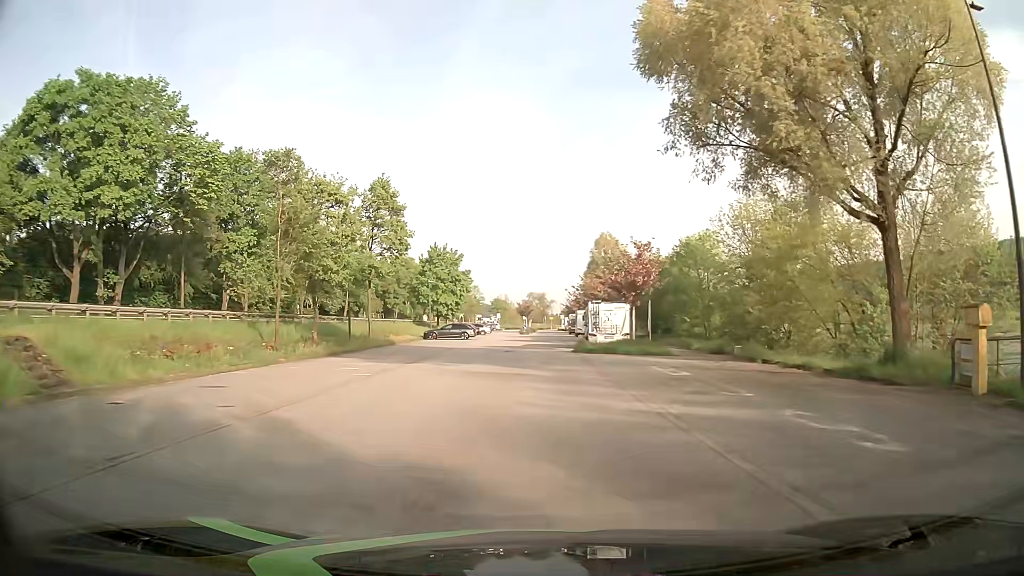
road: residential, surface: asphalt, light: Day
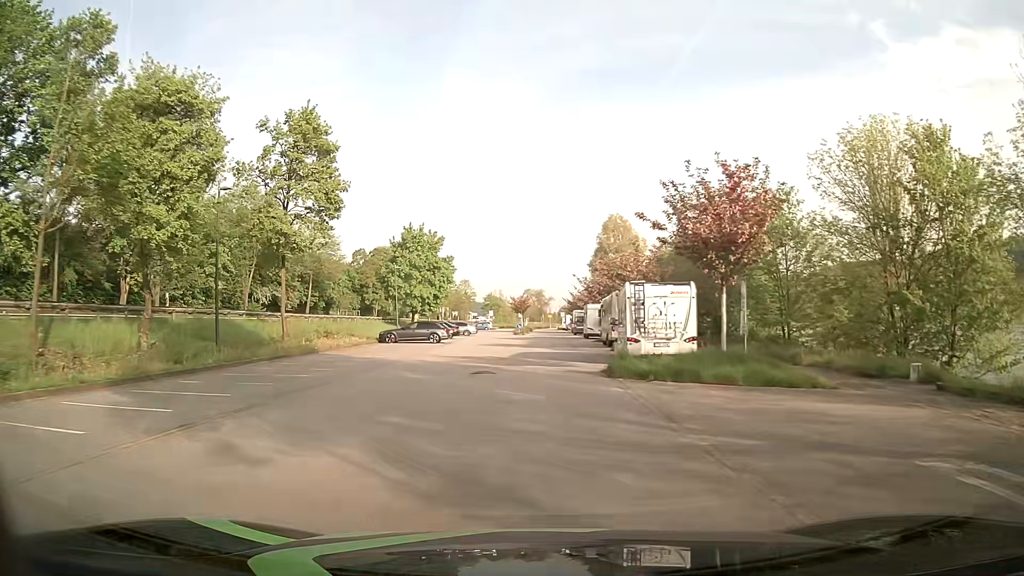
(0.0, +16.7) m; 0°
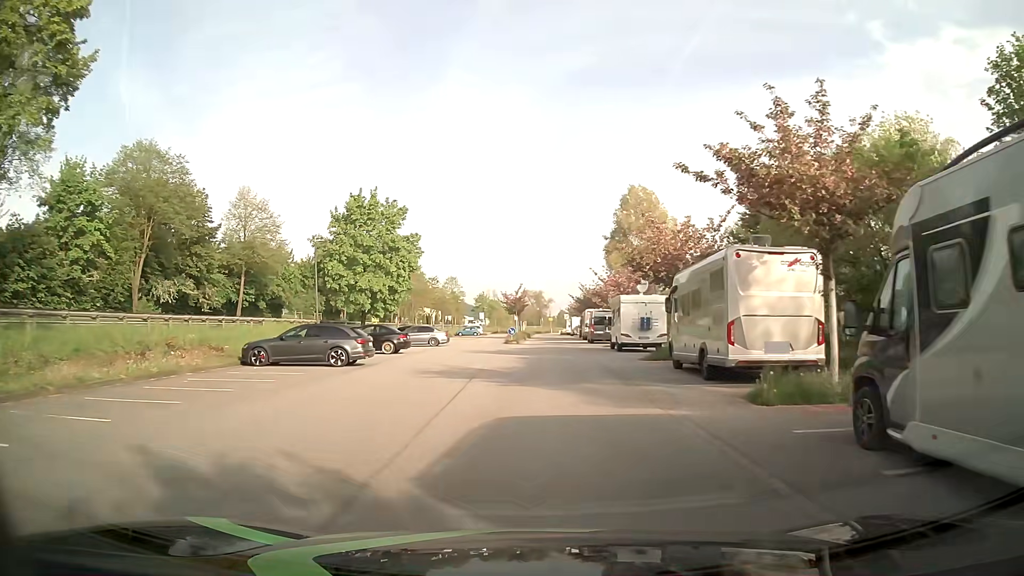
(0.0, +21.3) m; +1°
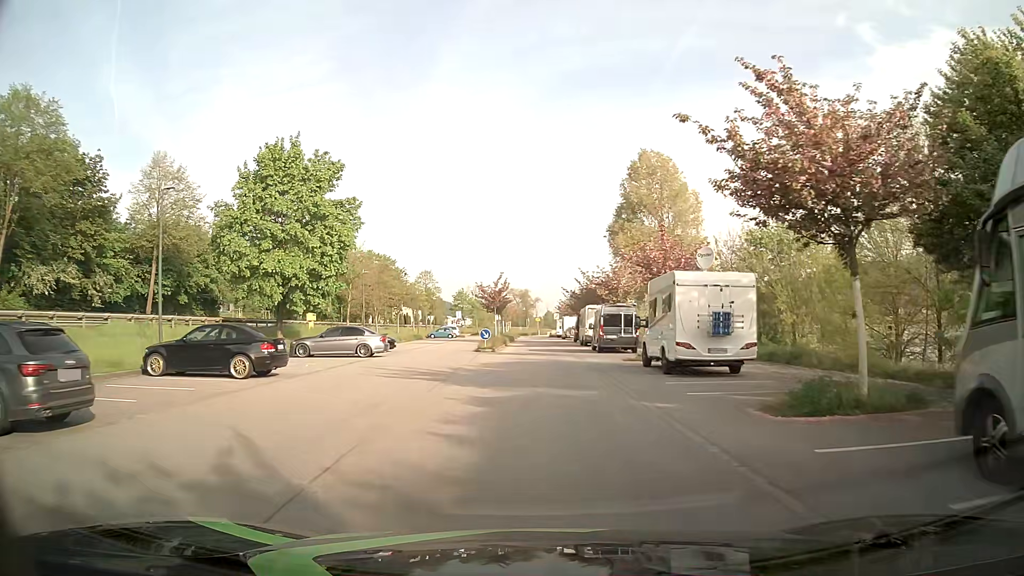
(-0.1, +15.3) m; +1°
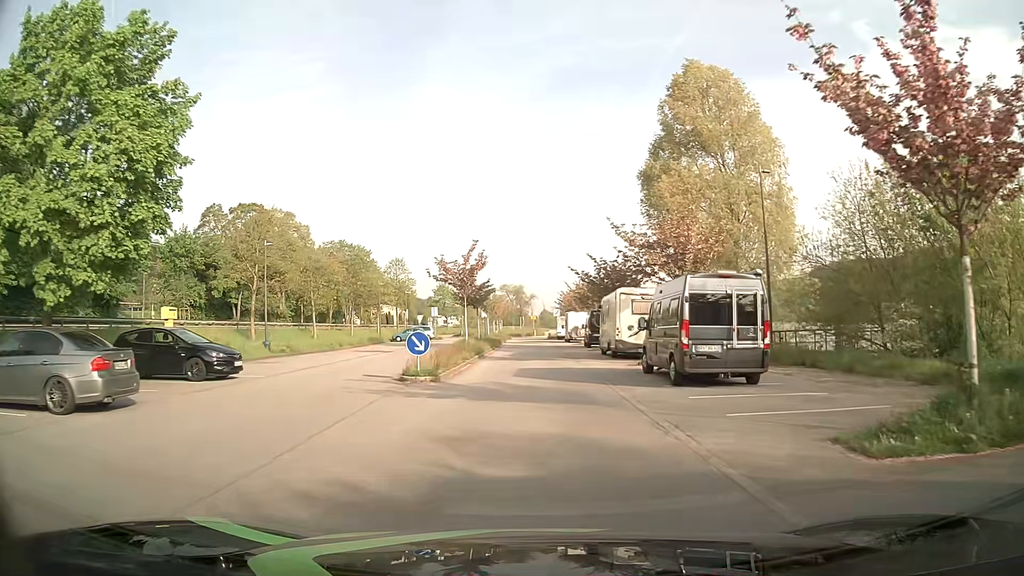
(0.0, +20.0) m; 0°
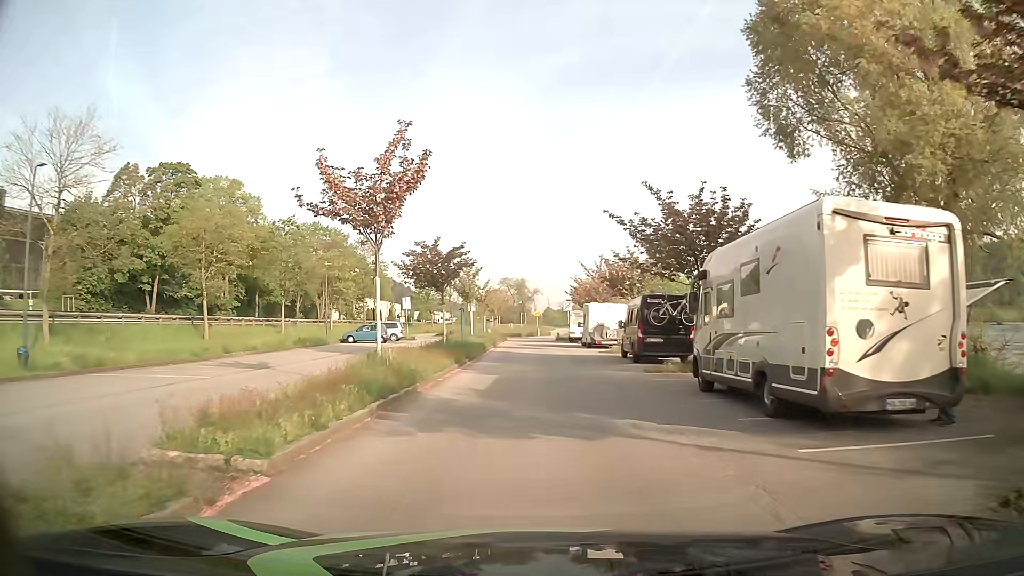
(0.0, +19.6) m; 0°
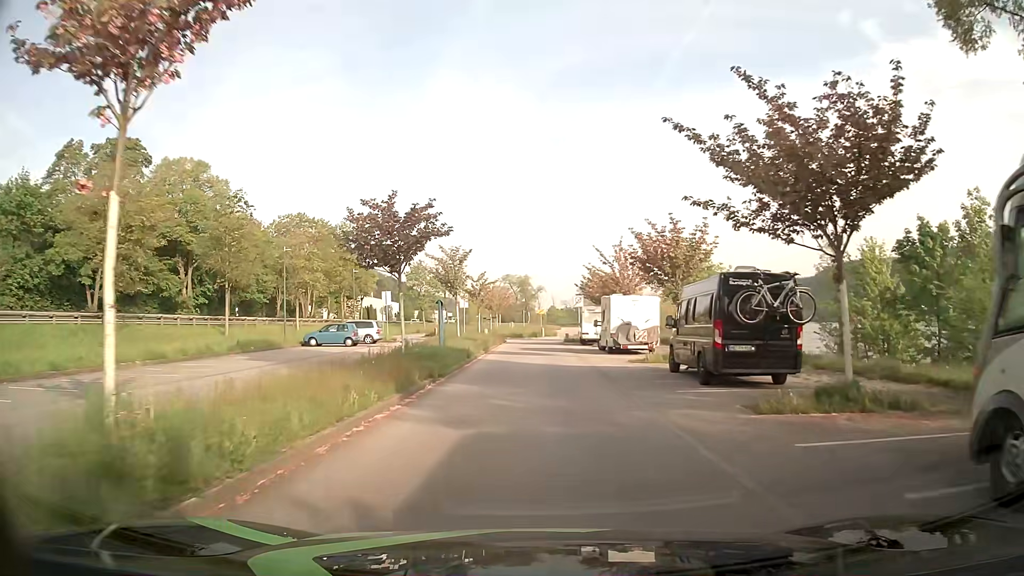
(0.0, +9.7) m; +1°
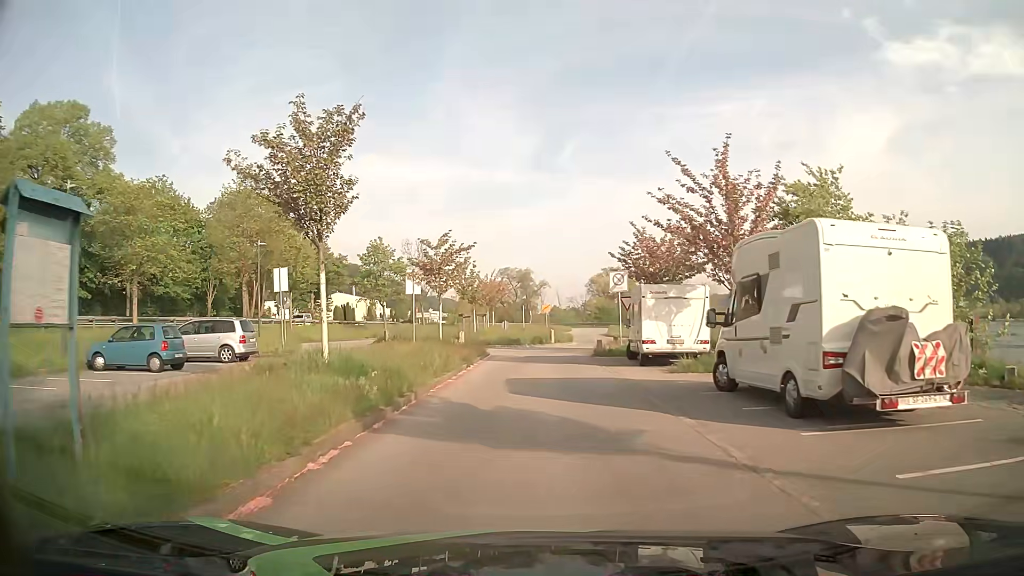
(-0.5, +22.4) m; -1°
(0, +10) (0, +20) (0, +30) (+3, +39) (+4, +49) (+4, +59) (+6, +69) (+9, +79) (+9, +89) (+6, +98) m
